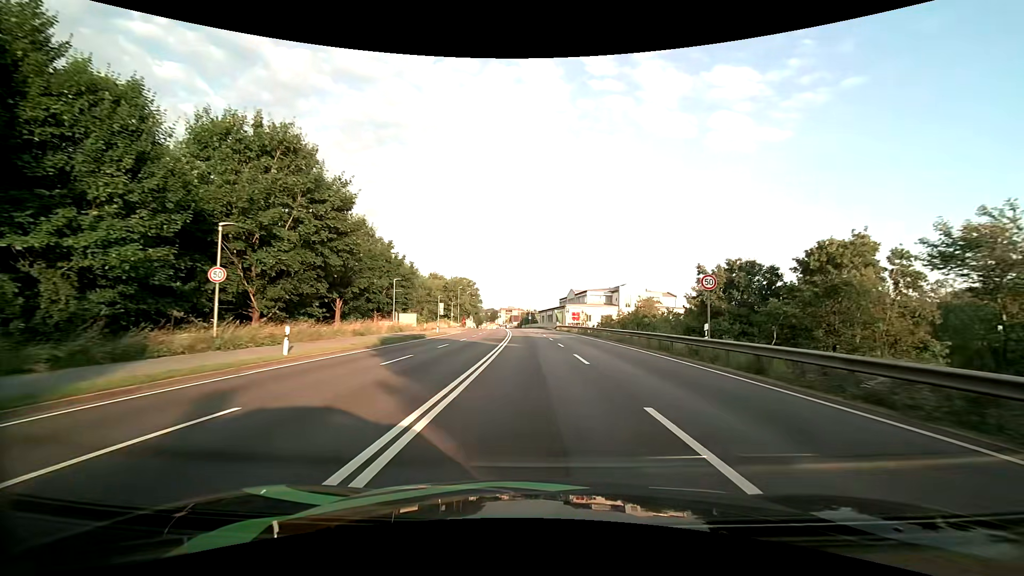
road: primary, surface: asphalt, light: Day
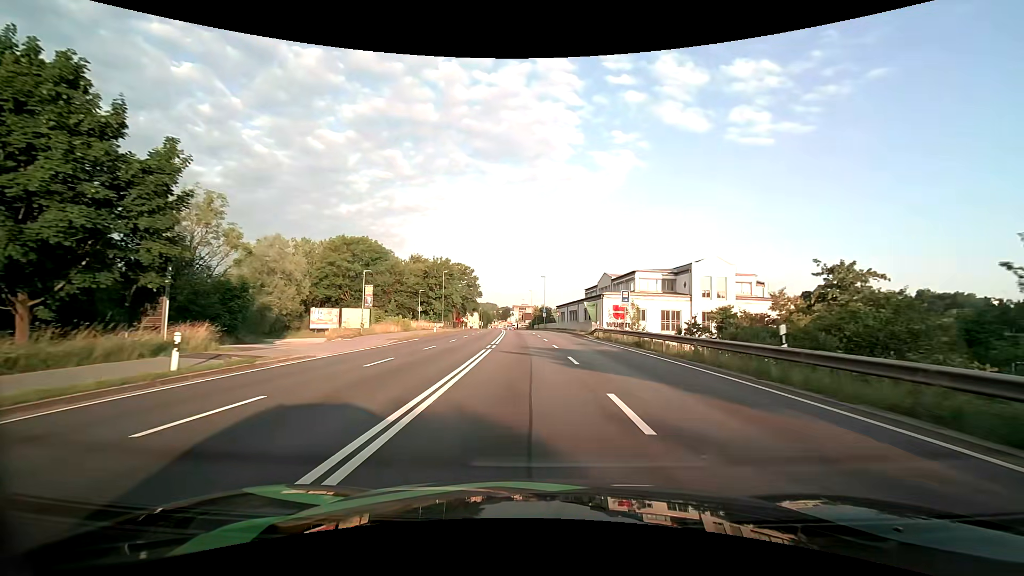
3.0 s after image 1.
(-0.3, +38.0) m; -2°
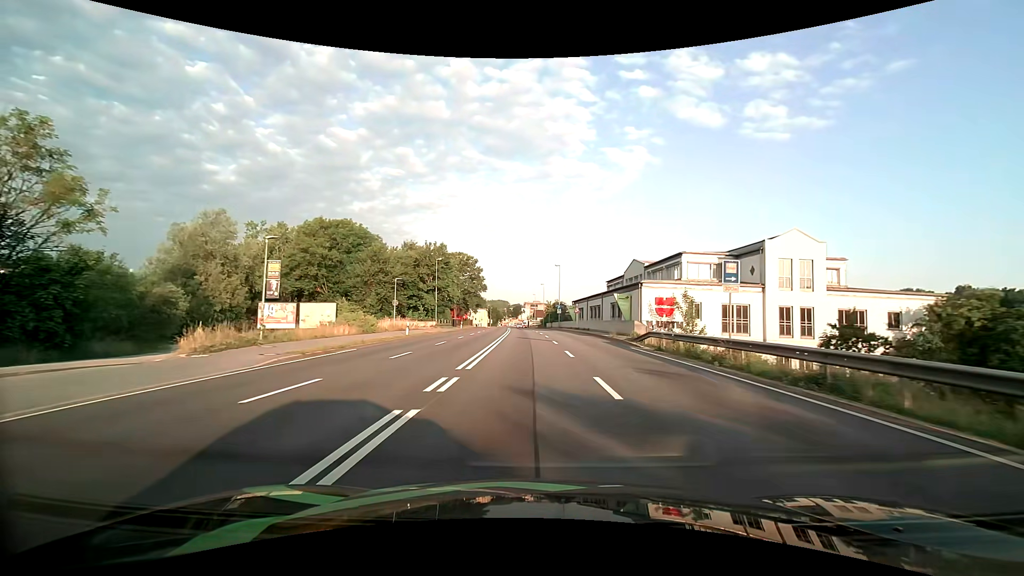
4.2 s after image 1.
(-0.2, +15.7) m; -1°
(0, +10) (0, +20) (-1, +30) (-1, +40) (-1, +50) (-2, +60) (-2, +70) (-3, +80) (-4, +90) (-4, +100) m
